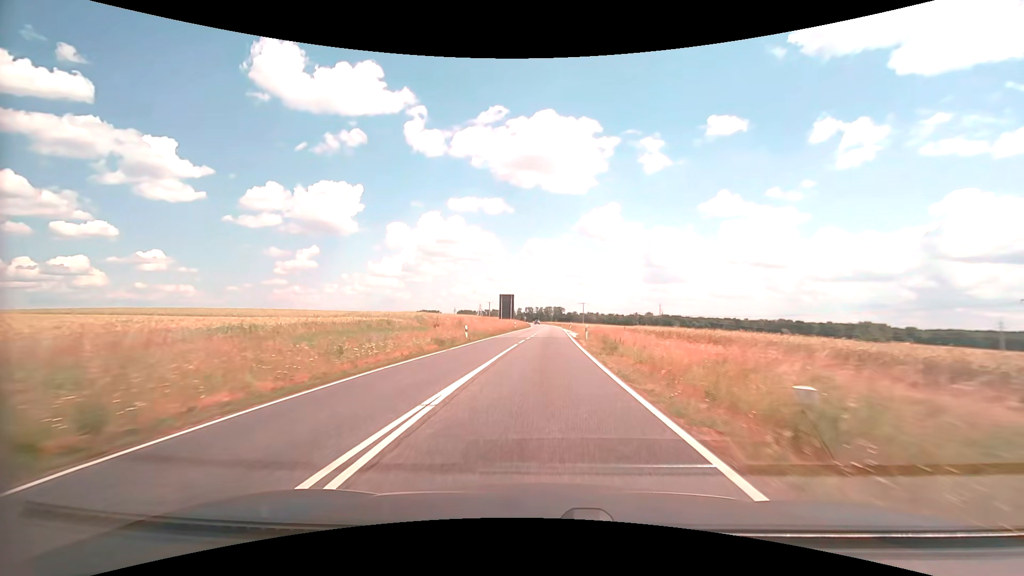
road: secondary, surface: asphalt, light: Day
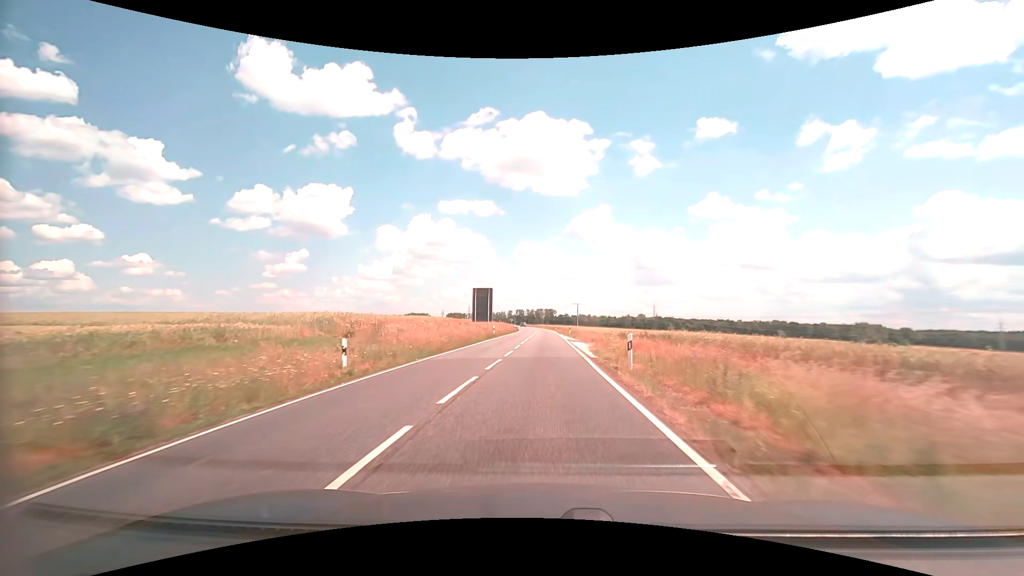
(+0.2, +20.5) m; +1°
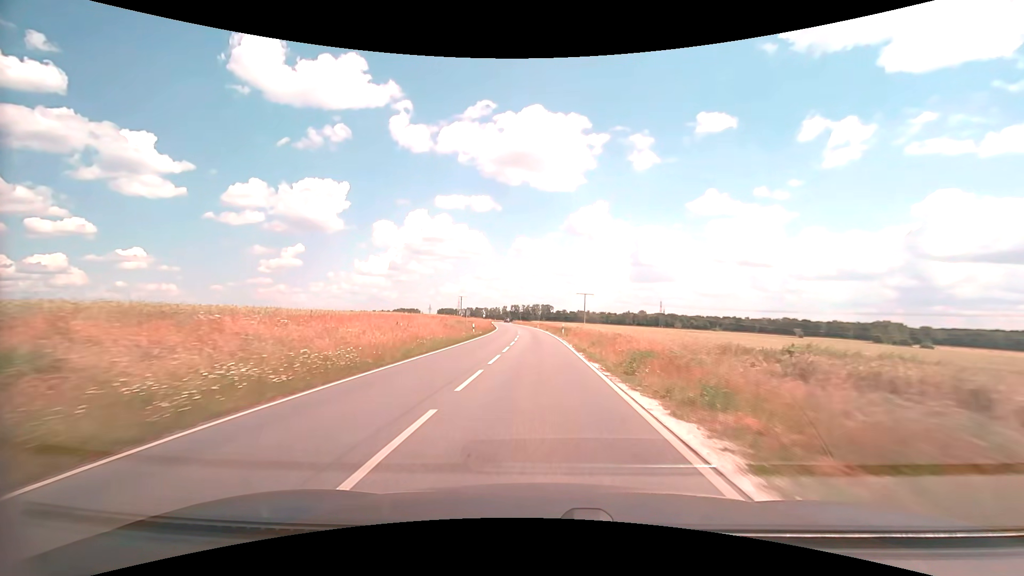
(+0.4, +53.0) m; 0°
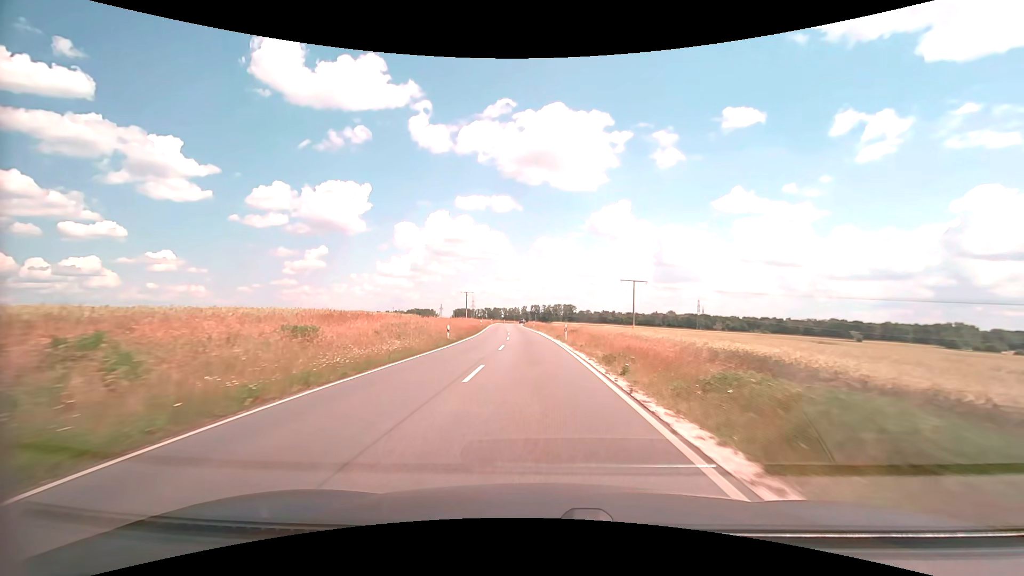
(-0.8, +53.3) m; -2°
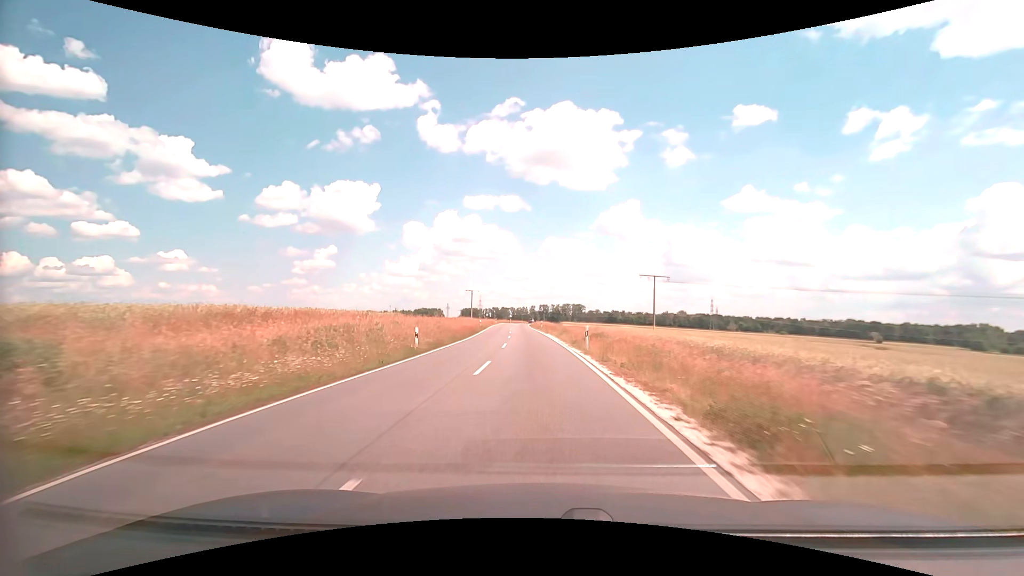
(-0.1, +10.6) m; -1°
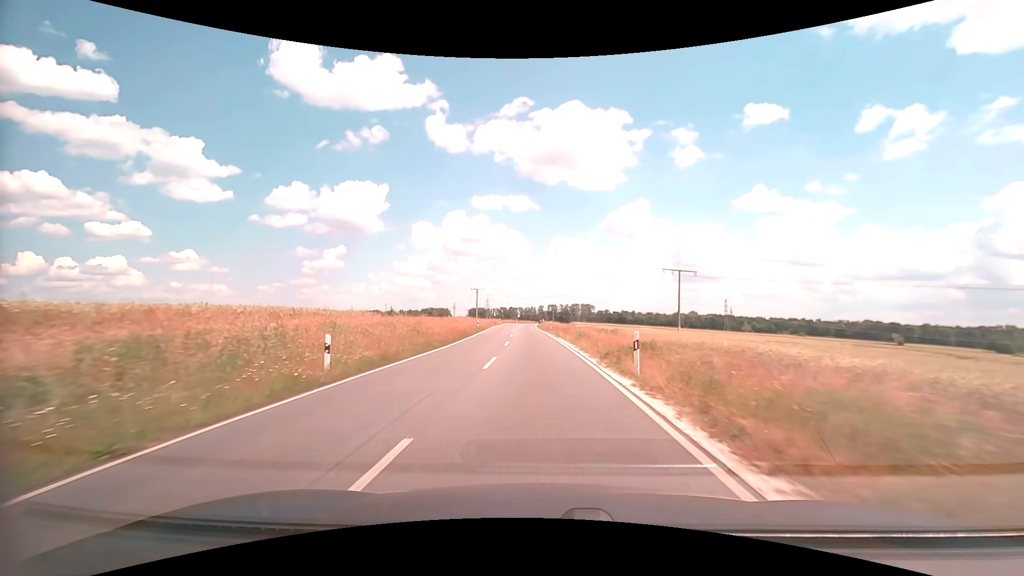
(-0.1, +10.6) m; -1°
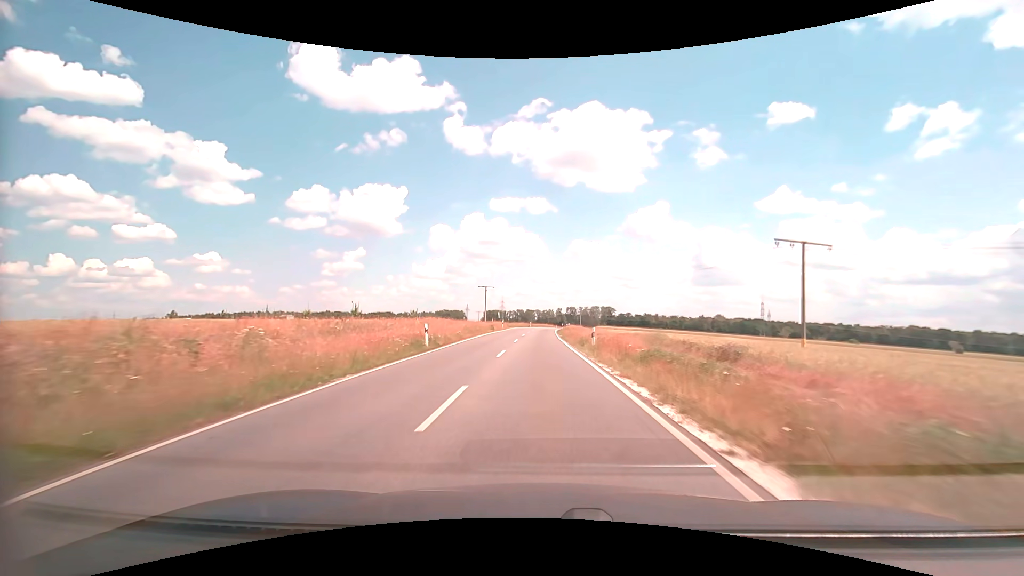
(-0.8, +31.8) m; -2°
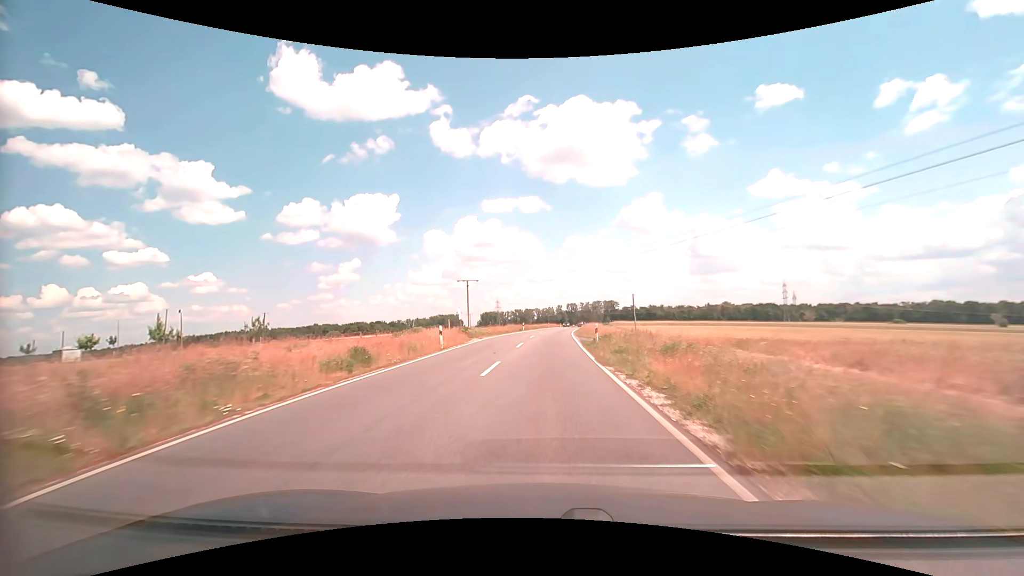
(0.0, +42.2) m; 0°
(0, +10) (0, +20) (+1, +30) (+1, +40) (+1, +50) (+2, +60) (+3, +70) (+3, +80) (+4, +90) (+5, +100) m
